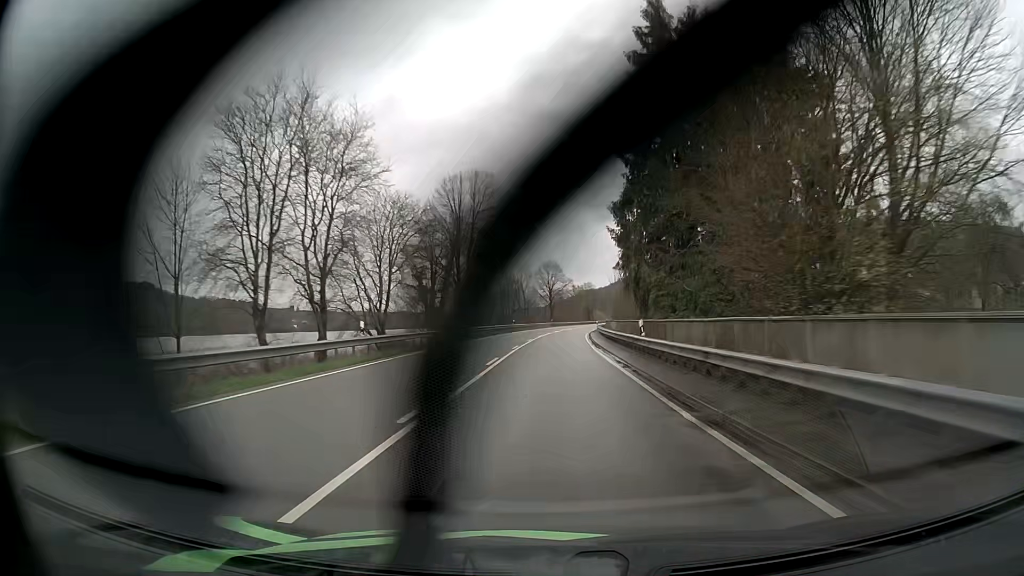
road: primary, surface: asphalt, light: Day
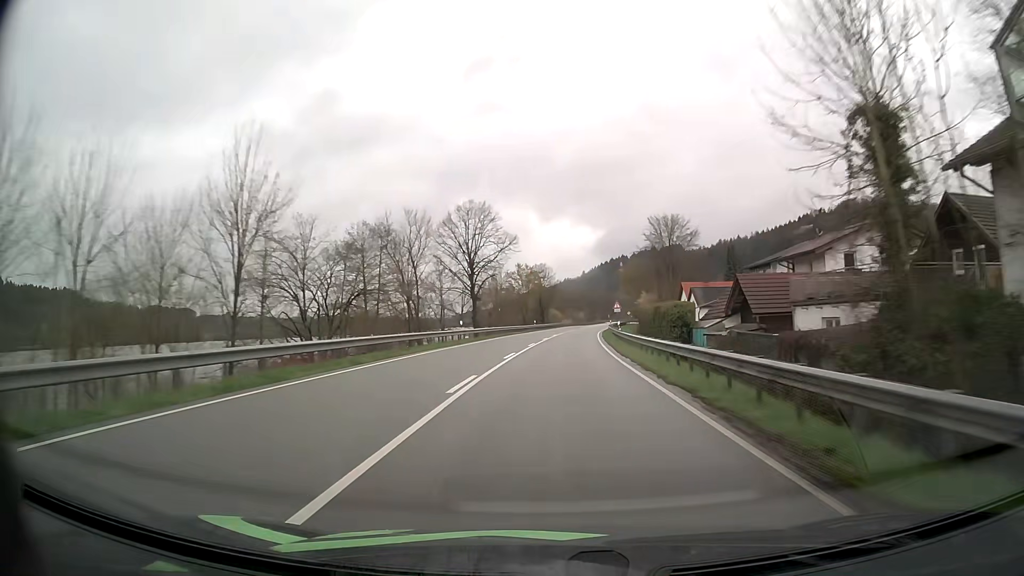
(+2.4, +80.6) m; +5°
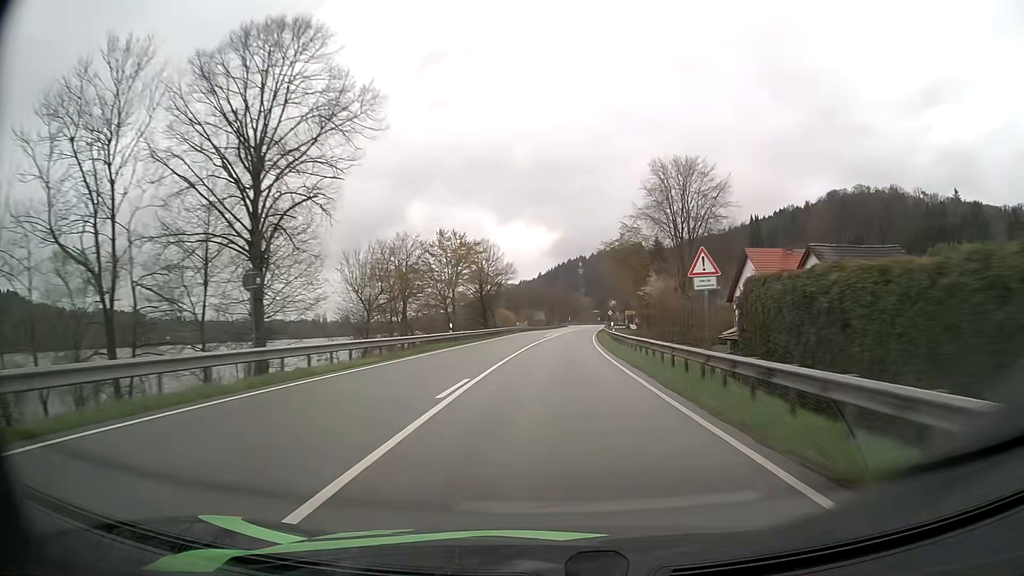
(+1.6, +48.3) m; +4°
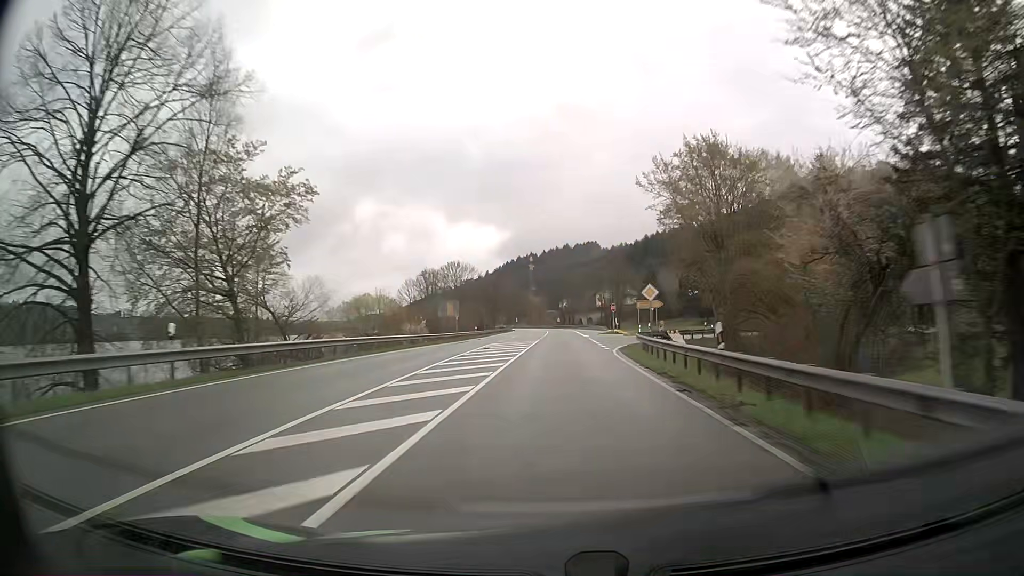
(+3.4, +80.5) m; +5°
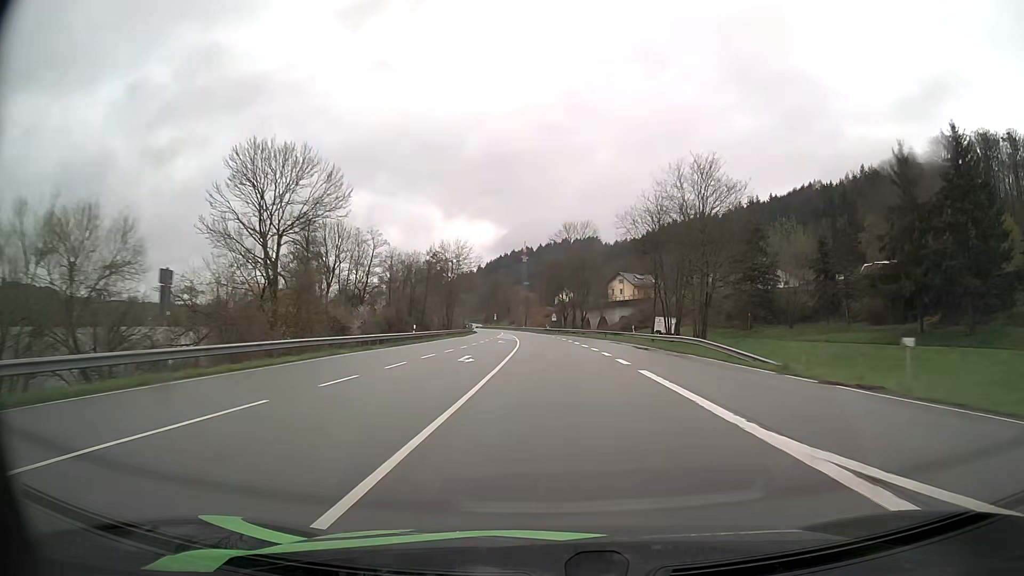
(+1.3, +80.5) m; +1°
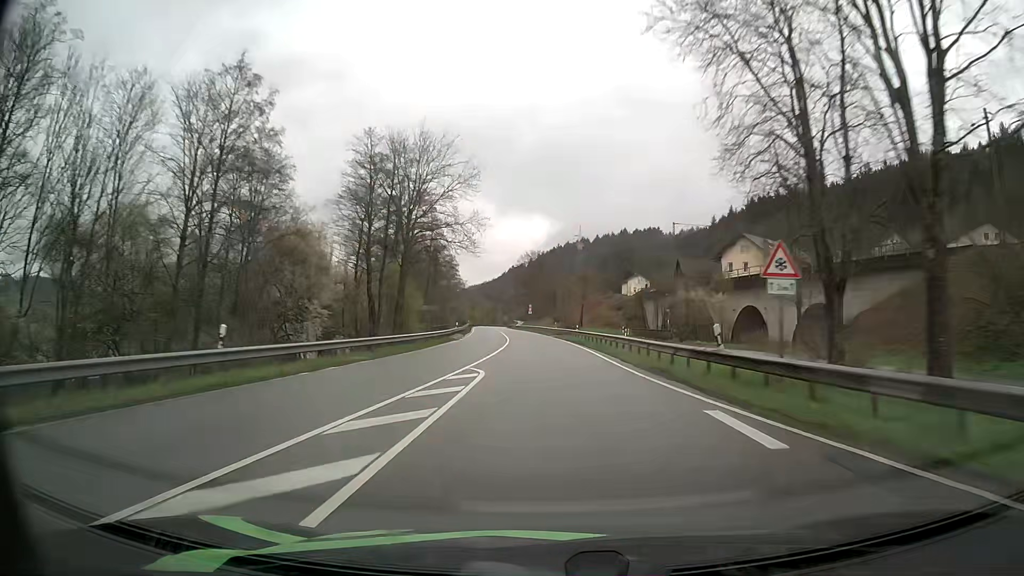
(-2.7, +80.7) m; -5°
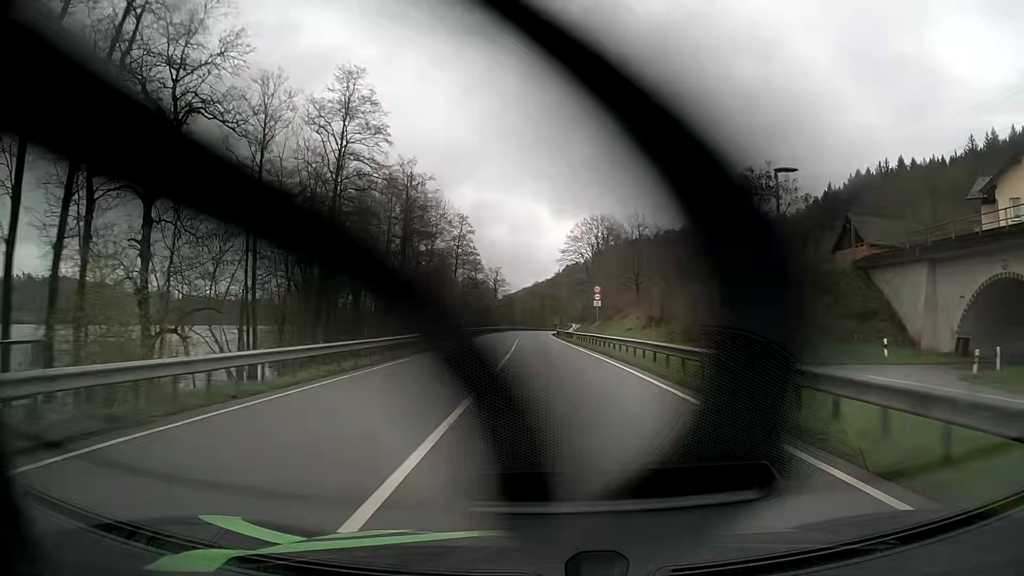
(-2.6, +64.7) m; -5°
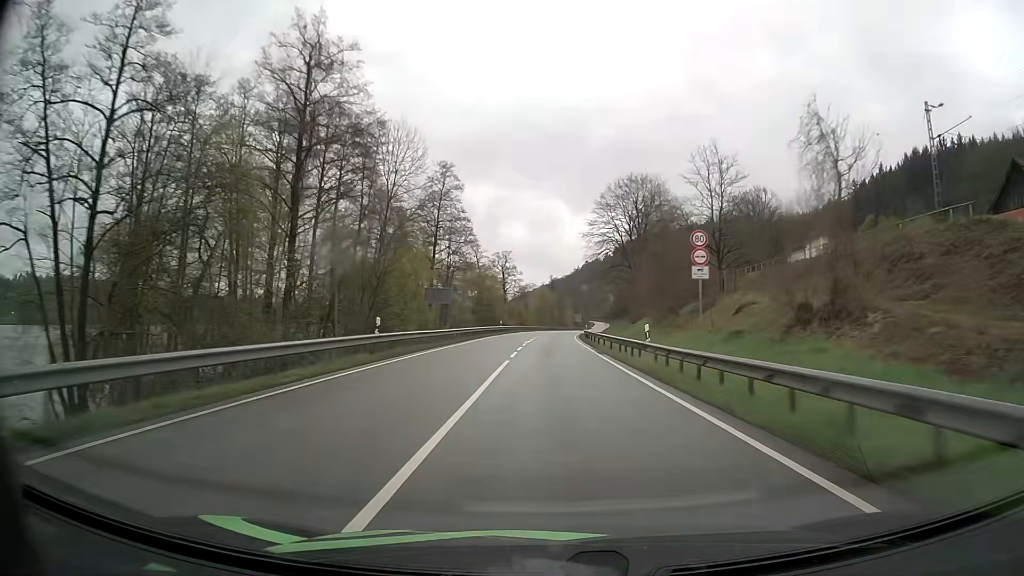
(-0.5, +32.4) m; -2°
(0, +10) (0, +20) (0, +30) (0, +40) (0, +50) (0, +60) (+1, +70) (+1, +80) (+2, +90) (+3, +100) m
